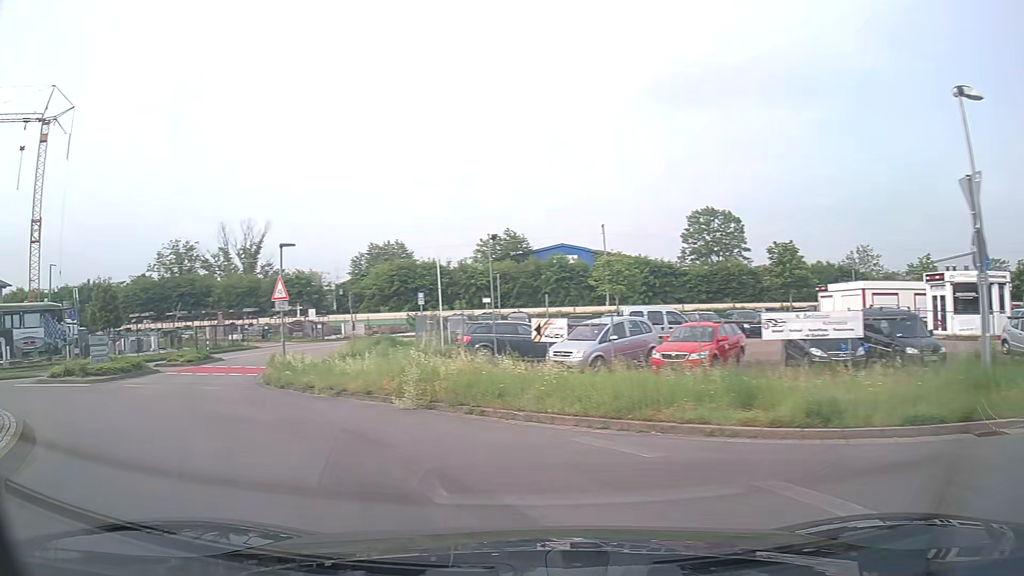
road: secondary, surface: asphalt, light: Day
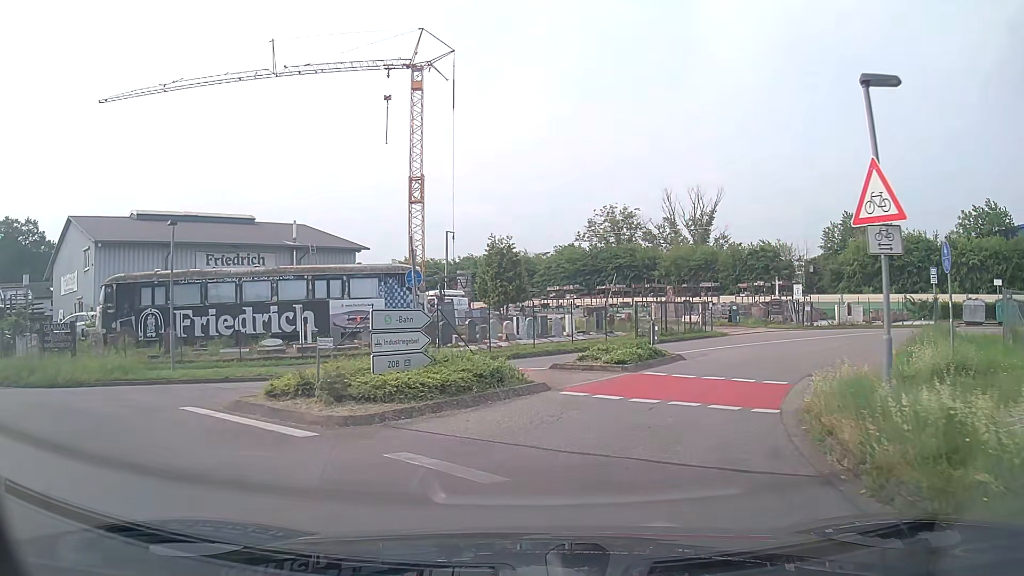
(-5.3, +12.5) m; -36°
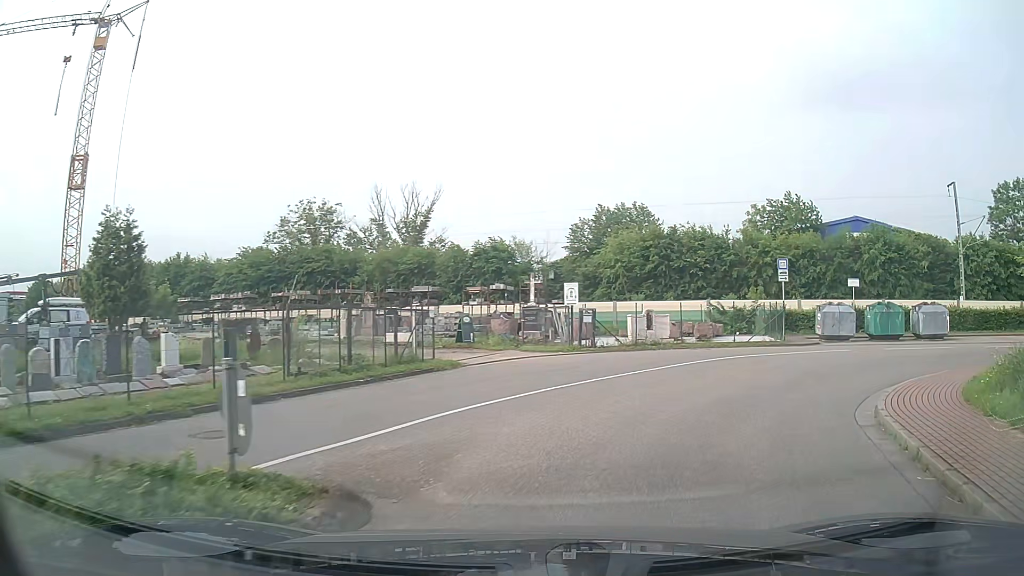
(+2.8, +14.1) m; +25°
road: unclassified
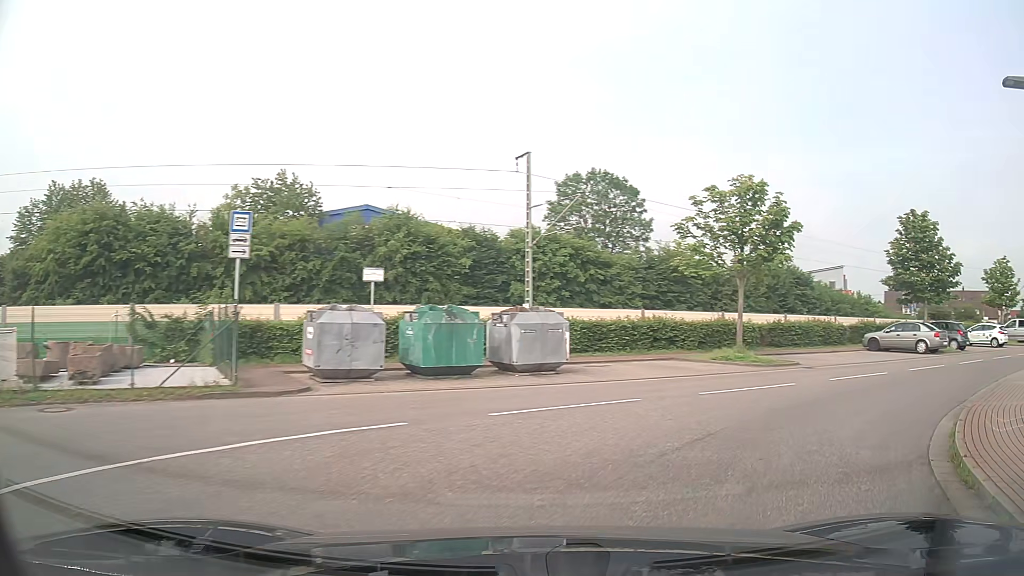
(+4.8, +13.4) m; +45°
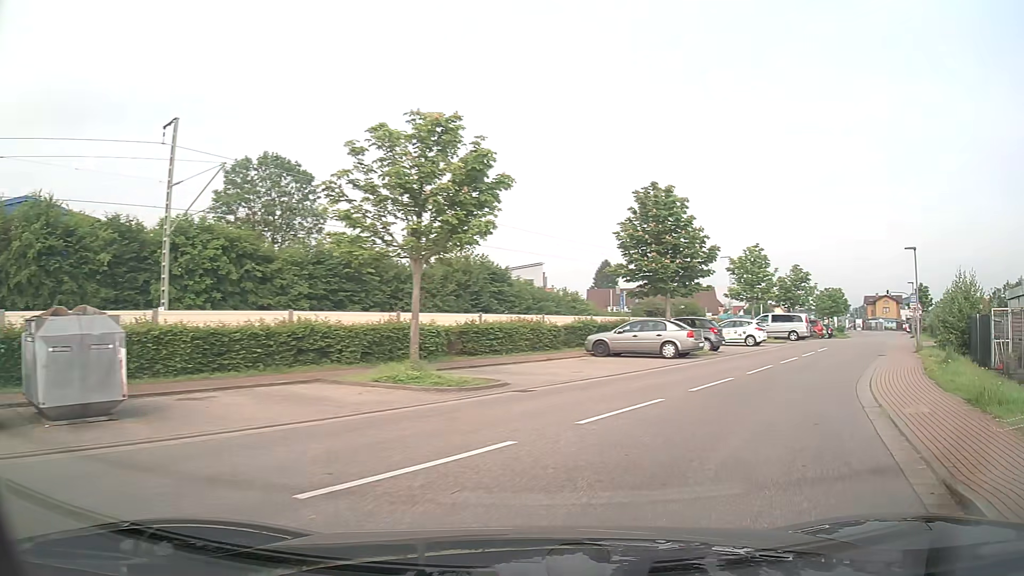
(+1.6, +7.0) m; +26°
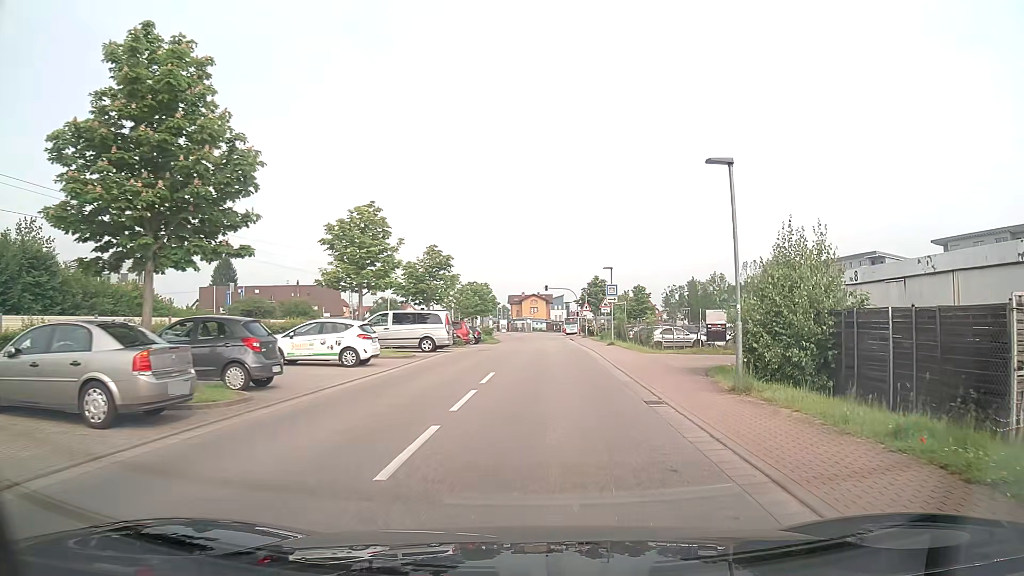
(+5.0, +15.2) m; +30°
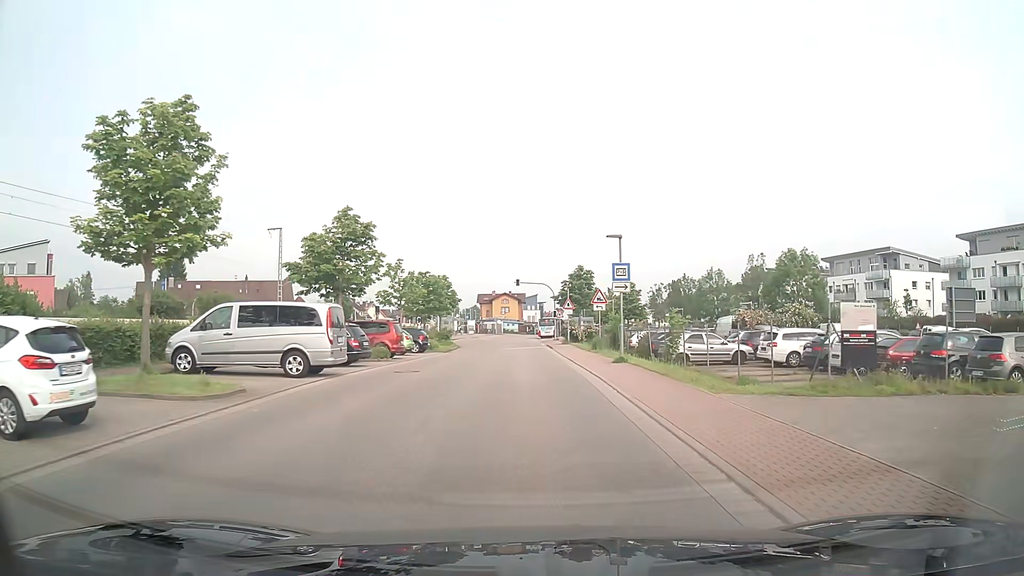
(+0.4, +14.0) m; +2°
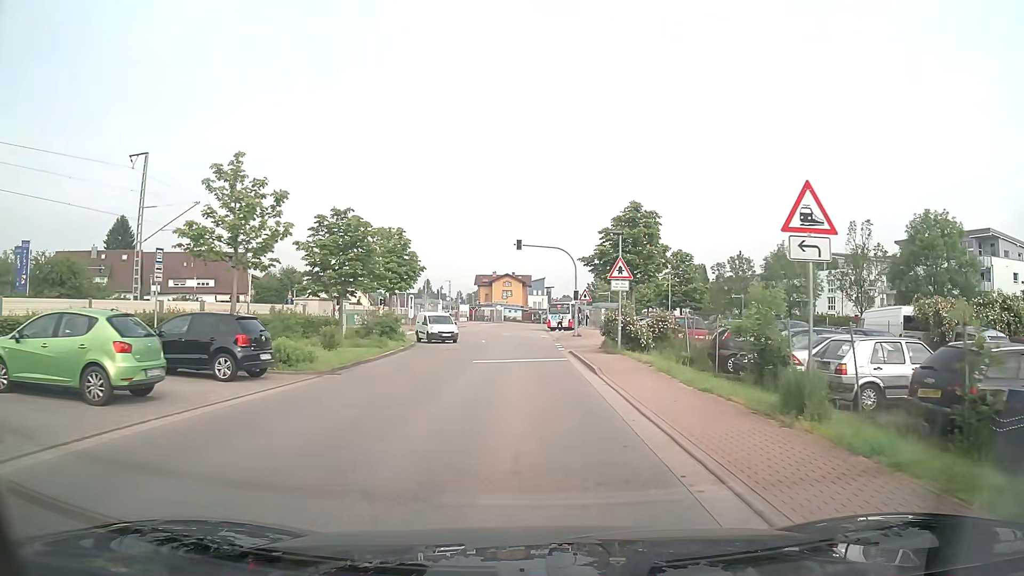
(0.0, +25.3) m; 0°
(0, +10) (0, +20) (0, +30) (0, +40) (-3, +50) (-10, +55) (-20, +57) (-30, +57) (-40, +57) (-50, +57) m
